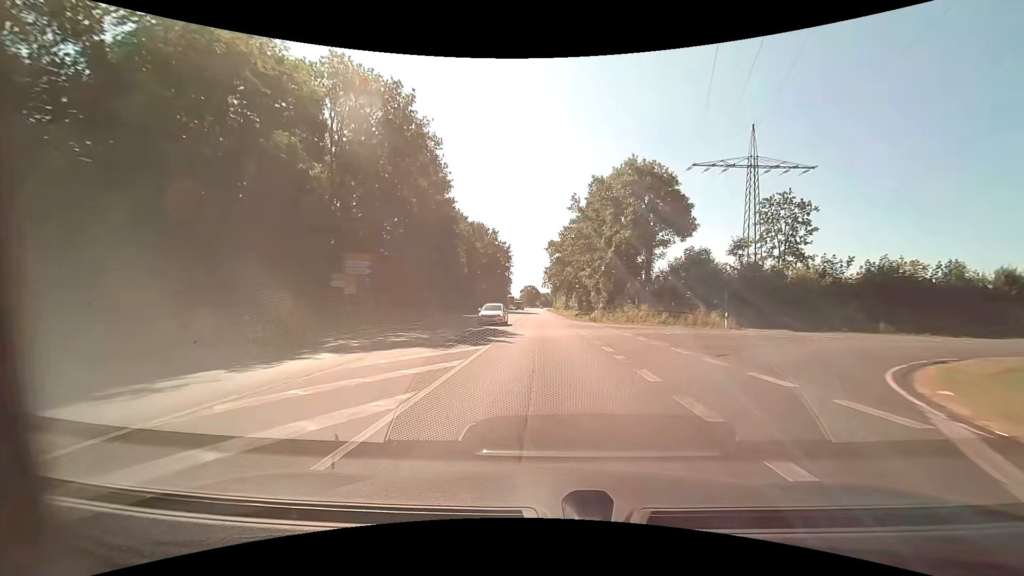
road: primary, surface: asphalt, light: Day
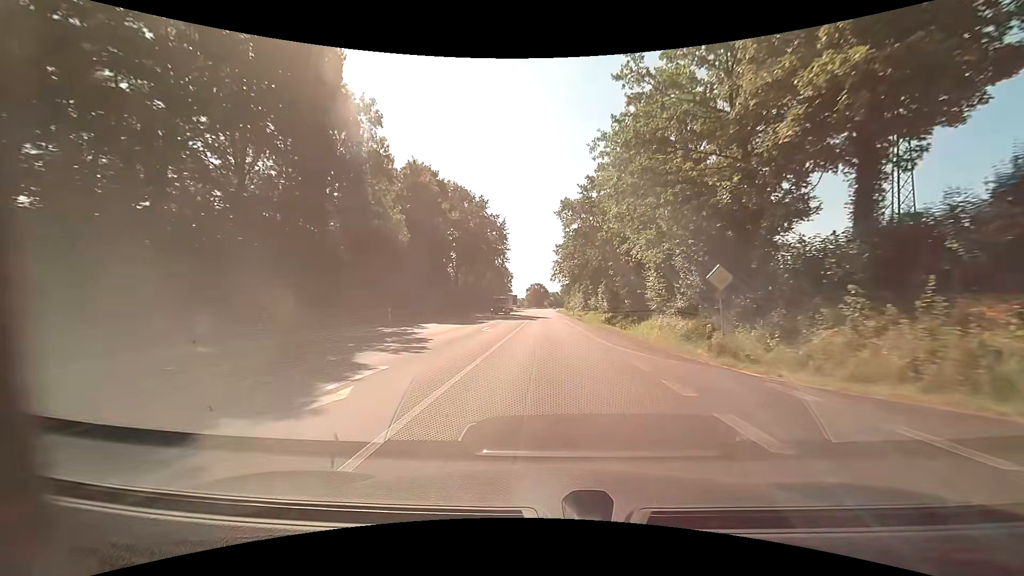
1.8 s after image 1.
(-0.3, +33.9) m; -1°
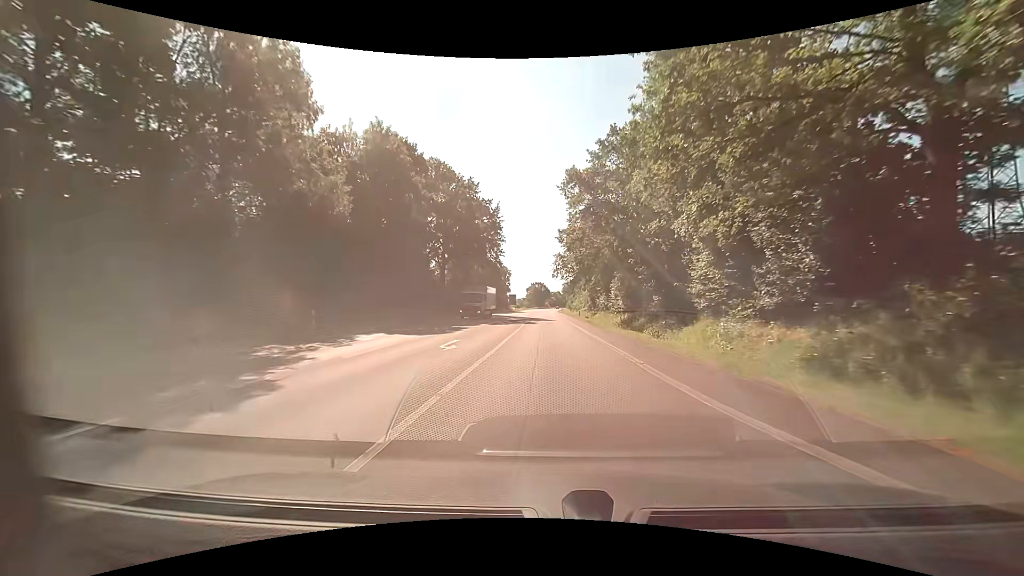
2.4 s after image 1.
(0.0, +11.3) m; 0°
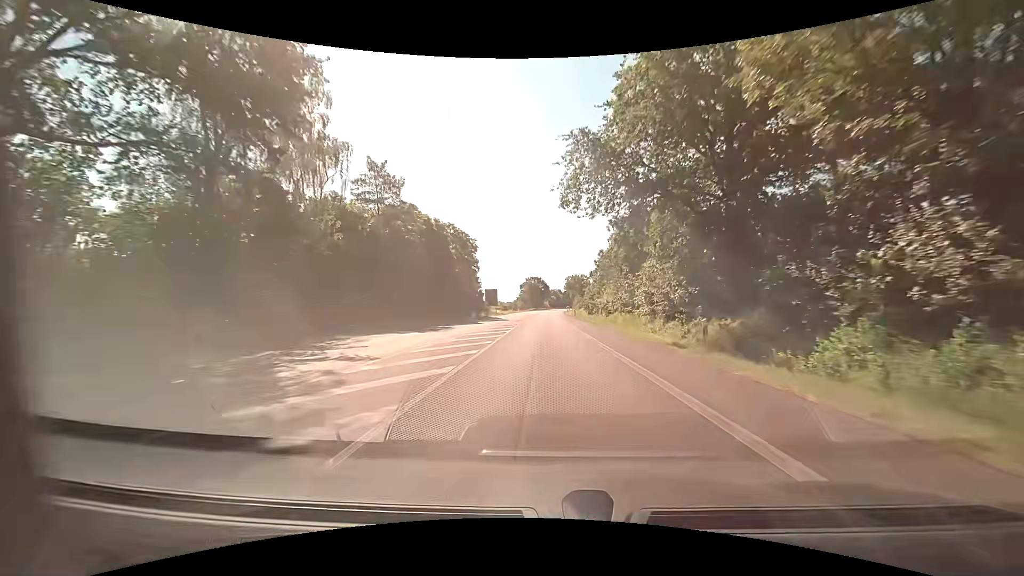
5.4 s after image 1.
(+0.3, +56.5) m; 0°
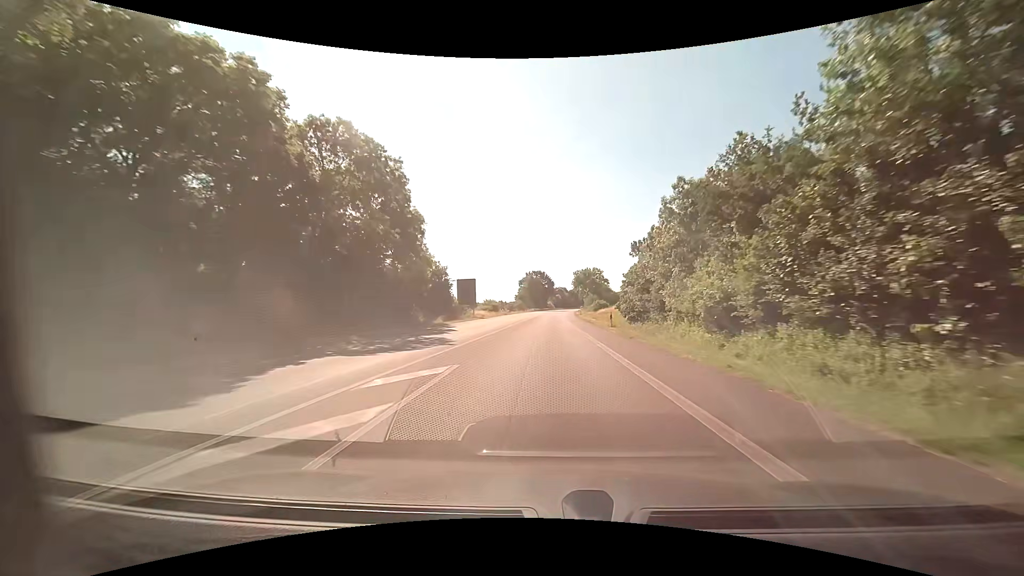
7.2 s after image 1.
(-0.2, +33.9) m; 0°
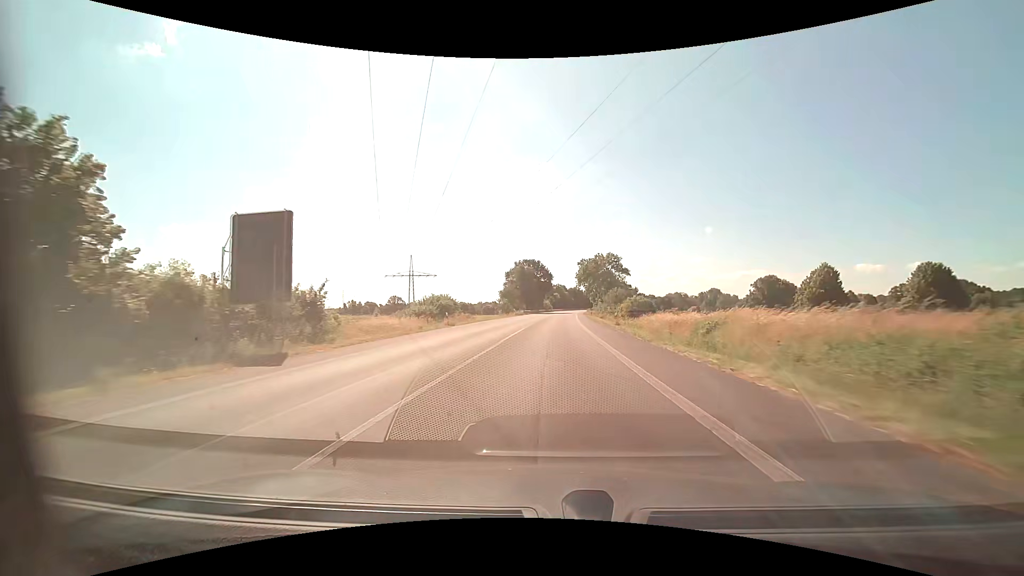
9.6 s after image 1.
(0.0, +45.0) m; 0°
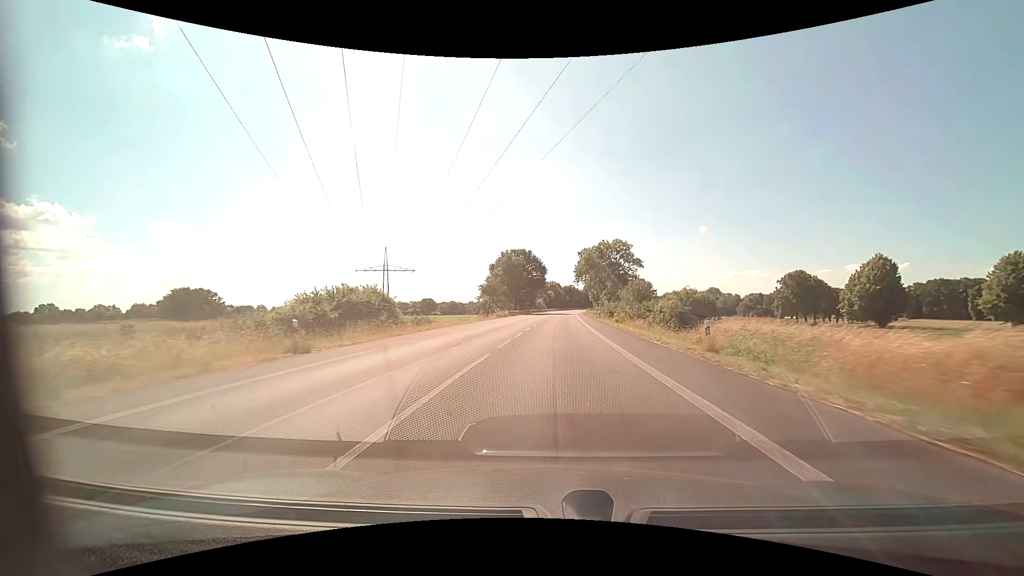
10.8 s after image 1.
(+0.1, +22.5) m; +1°
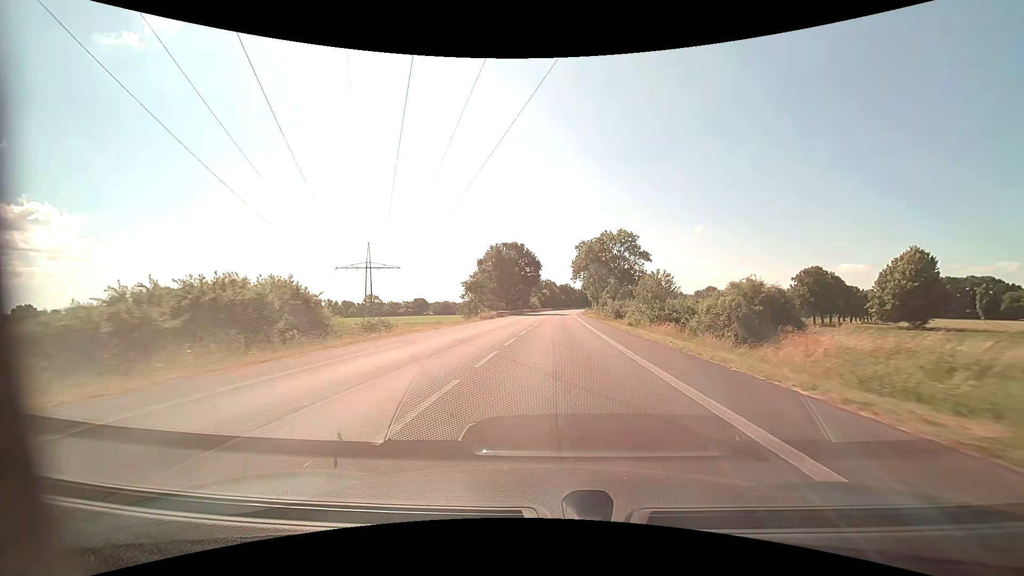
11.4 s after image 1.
(+0.1, +11.3) m; +1°
(0, +10) (0, +20) (0, +30) (+1, +40) (+1, +50) (+2, +60) (+2, +70) (+2, +80) (+3, +90) (+4, +100) m
